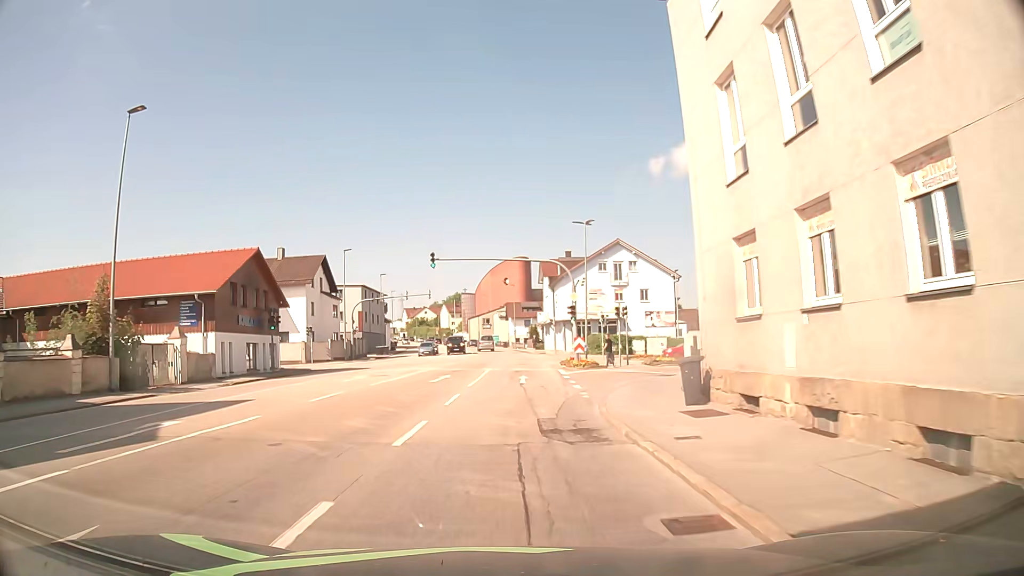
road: tertiary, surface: asphalt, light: Day
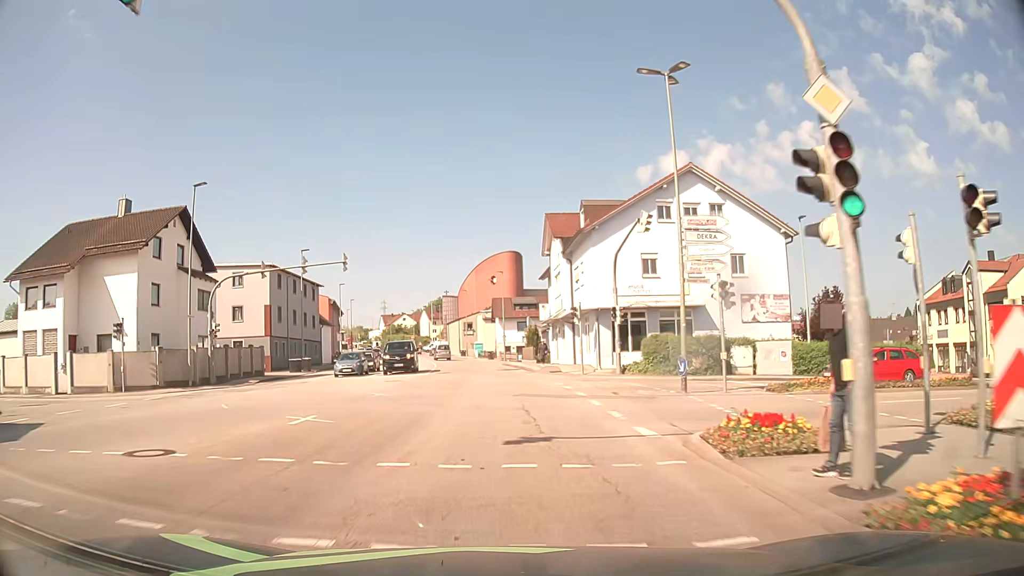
(+0.2, +30.4) m; +1°
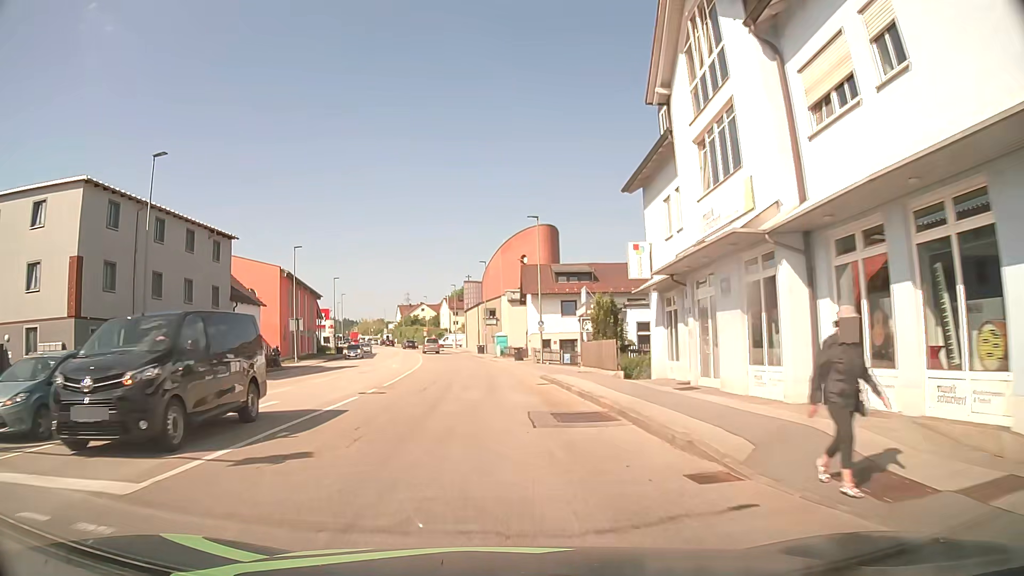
(-0.3, +30.3) m; -2°
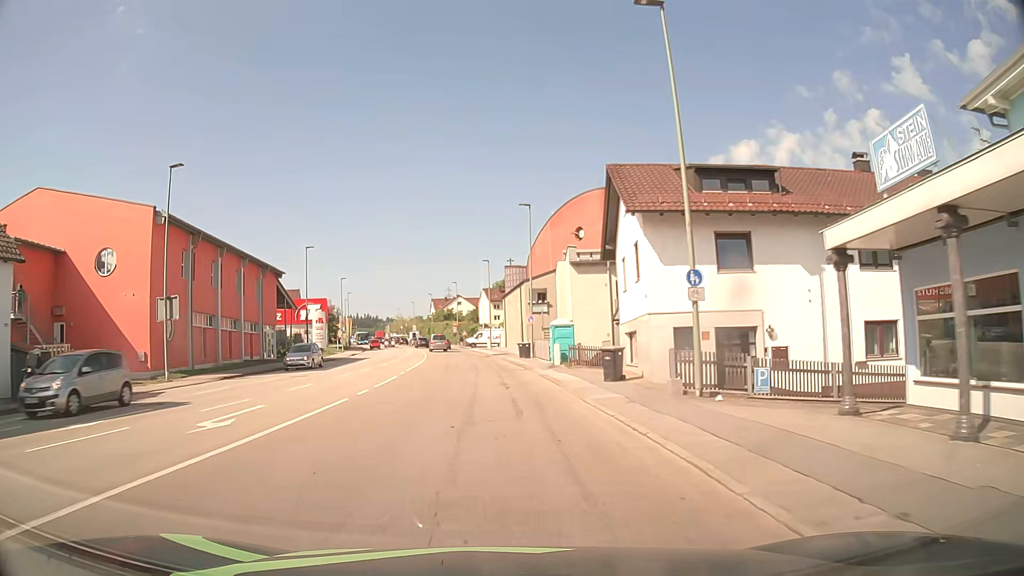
(-0.9, +30.4) m; -4°
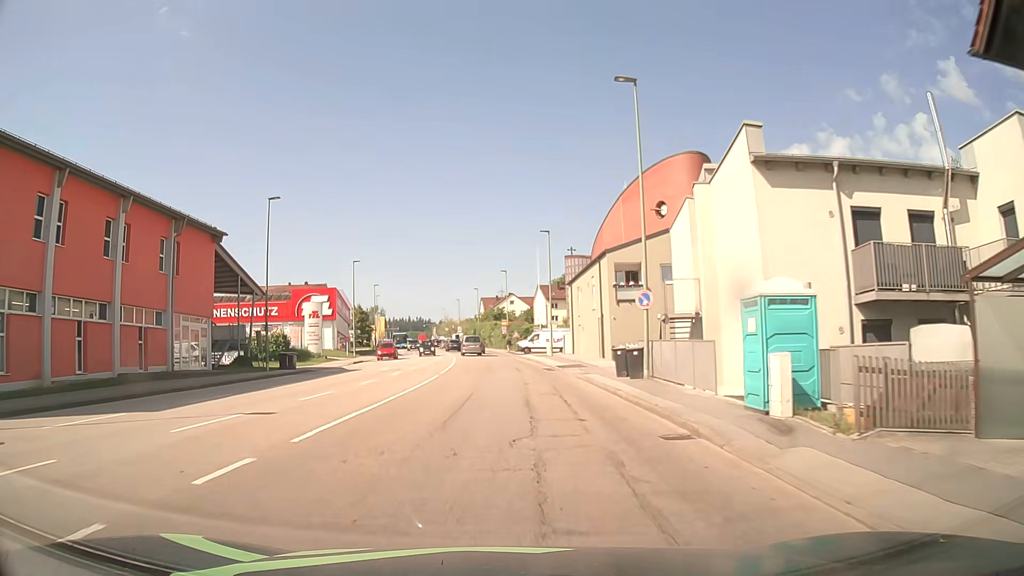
(-1.1, +22.8) m; -4°
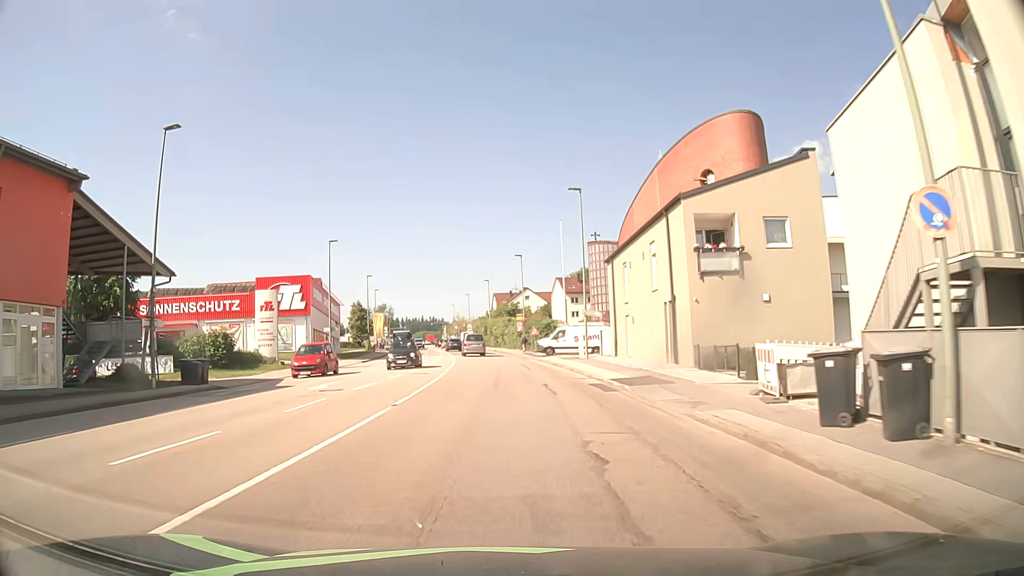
(-0.4, +15.1) m; -2°
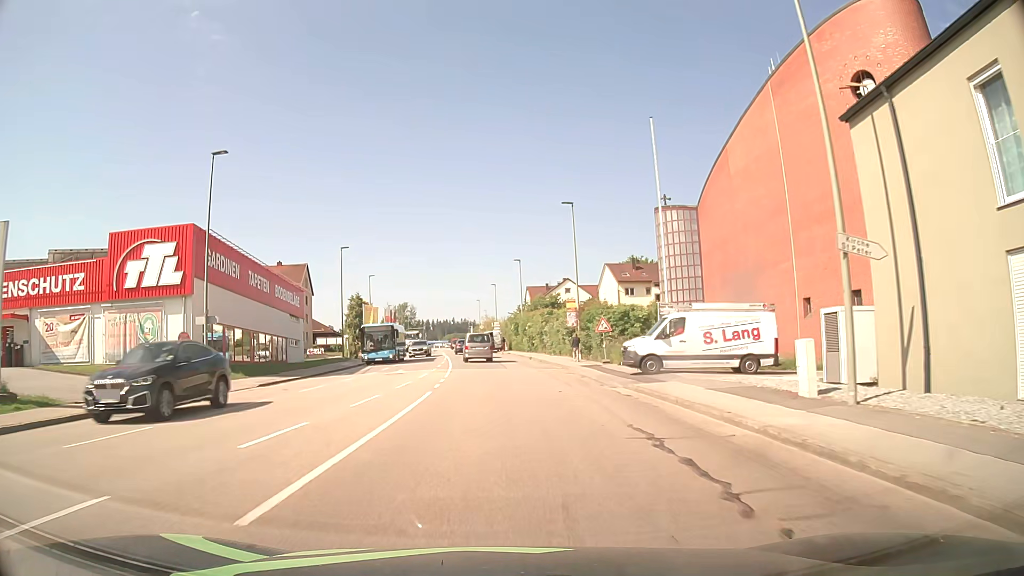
(-0.7, +28.8) m; -3°
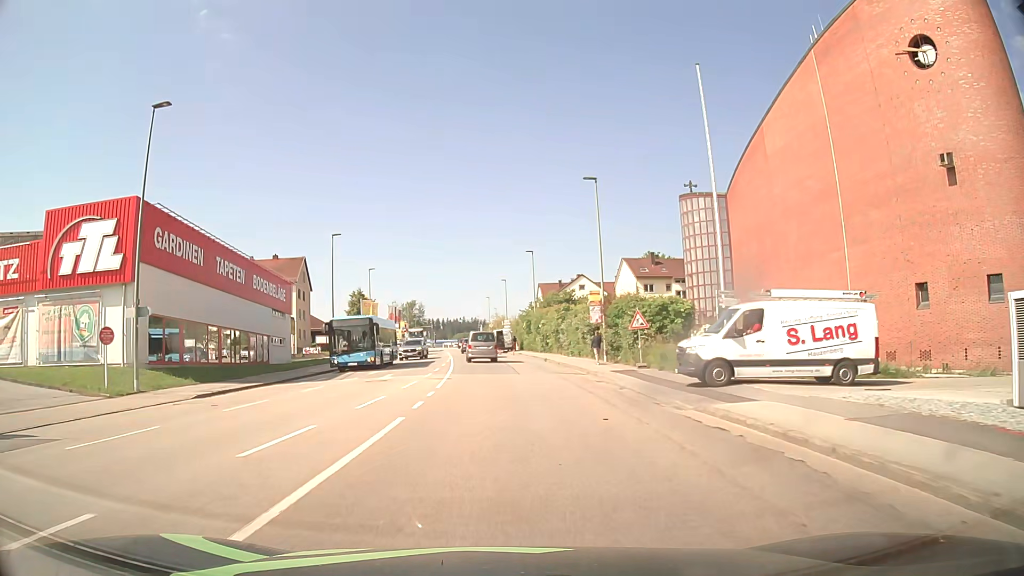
(-0.1, +6.8) m; -1°
(0, +10) (0, +20) (-1, +30) (-1, +40) (-2, +50) (-2, +60) (-3, +70) (-4, +80) (-4, +90) (-5, +100) m
